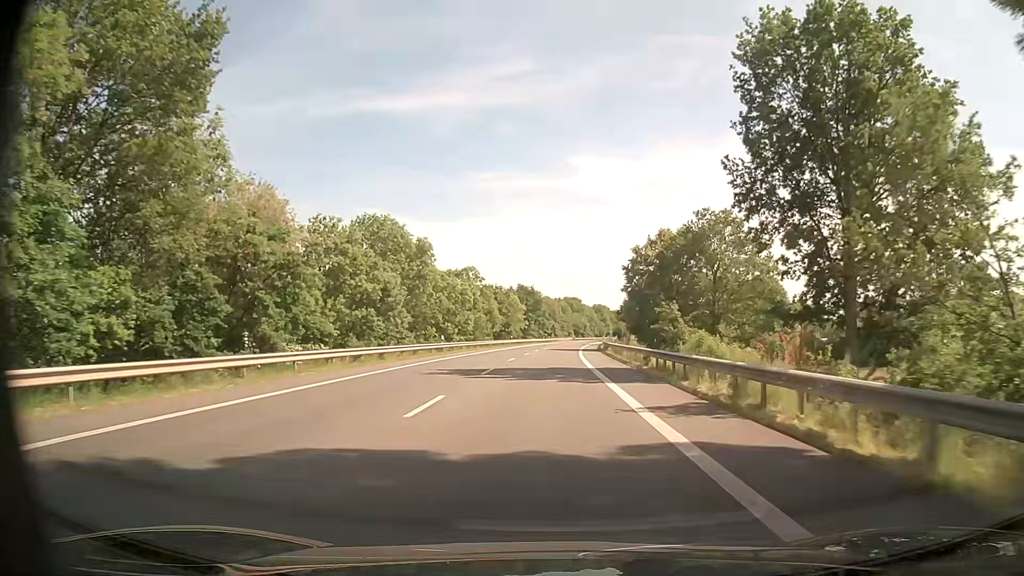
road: primary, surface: asphalt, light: Day
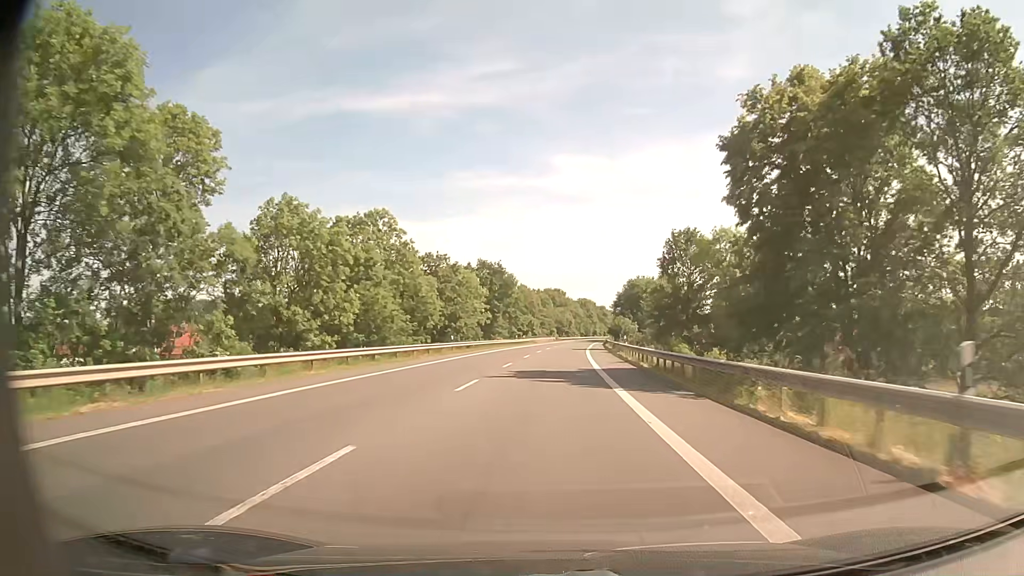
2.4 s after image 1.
(+0.7, +42.9) m; +2°
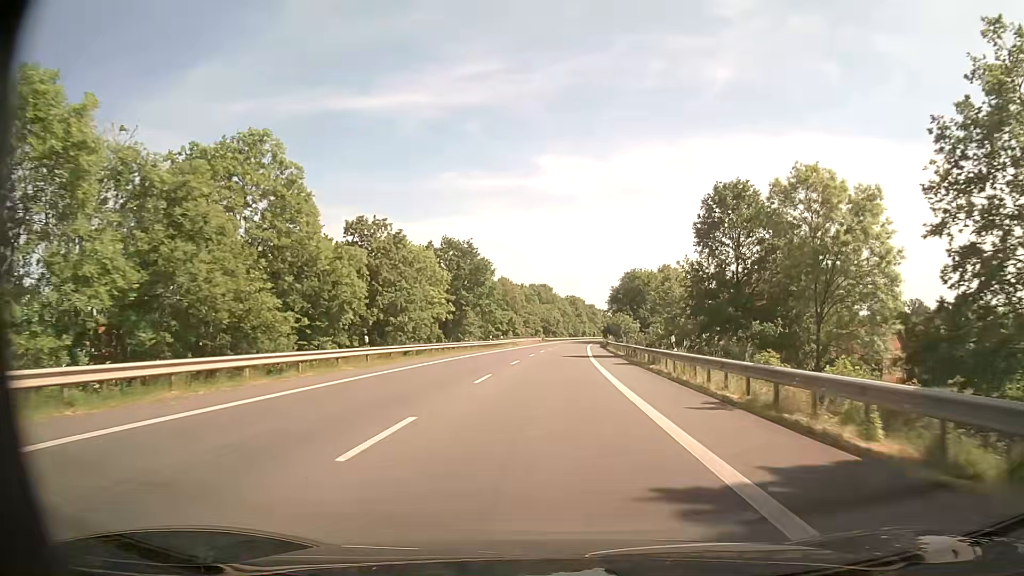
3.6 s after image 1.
(+0.2, +21.5) m; +1°
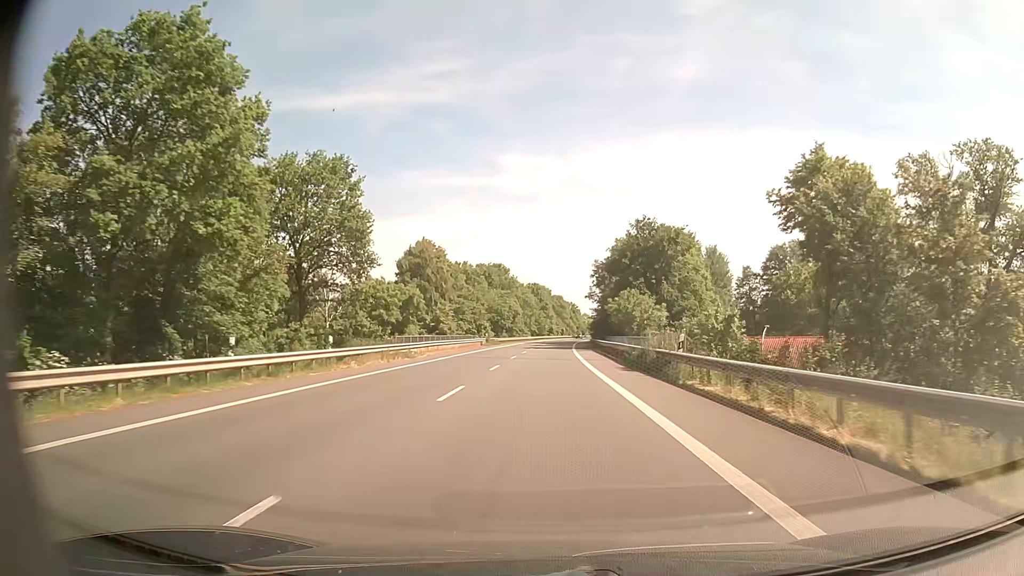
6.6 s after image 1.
(+1.9, +53.8) m; +4°
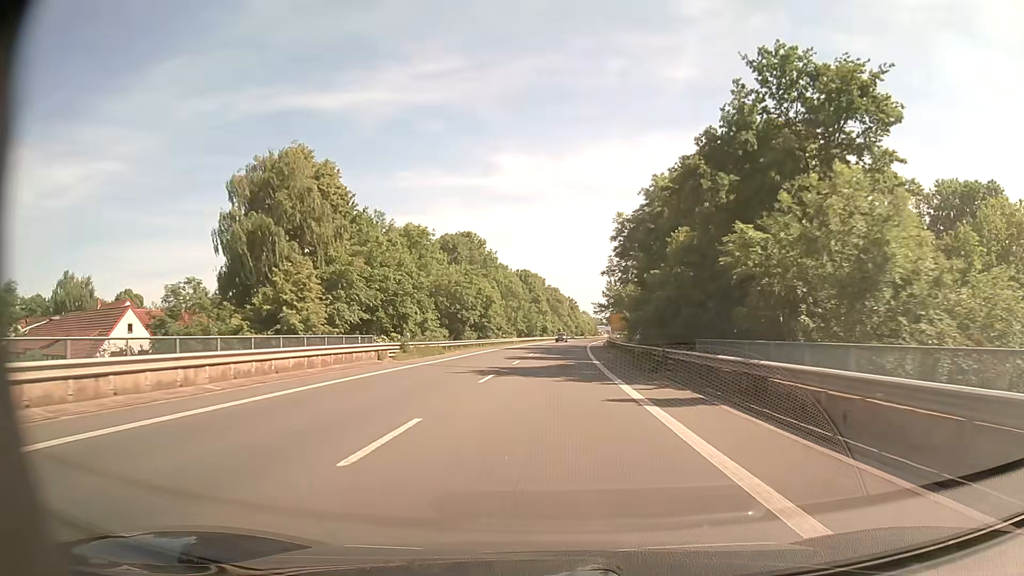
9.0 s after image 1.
(+0.3, +43.2) m; +1°
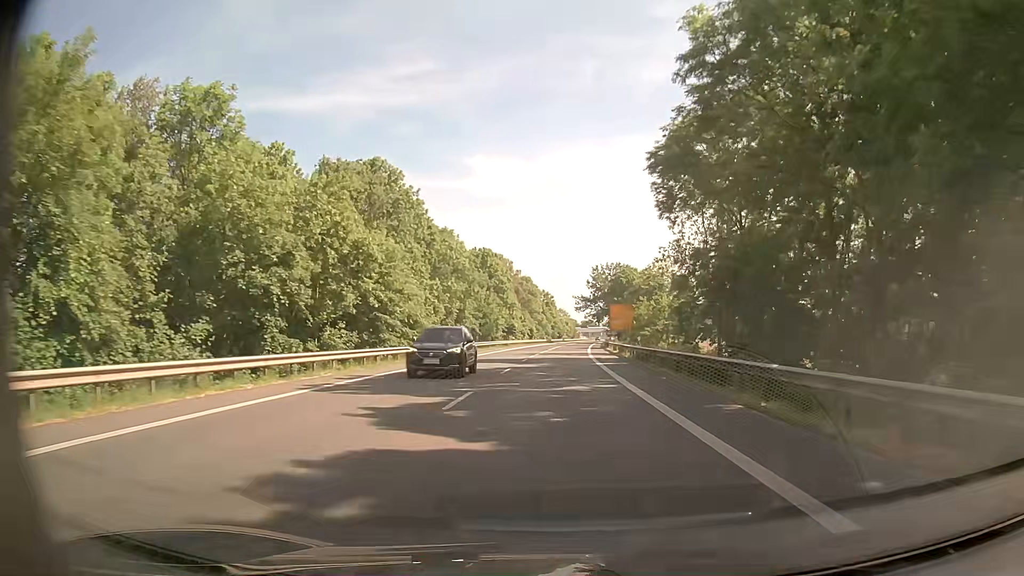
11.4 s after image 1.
(+0.7, +43.2) m; +2°
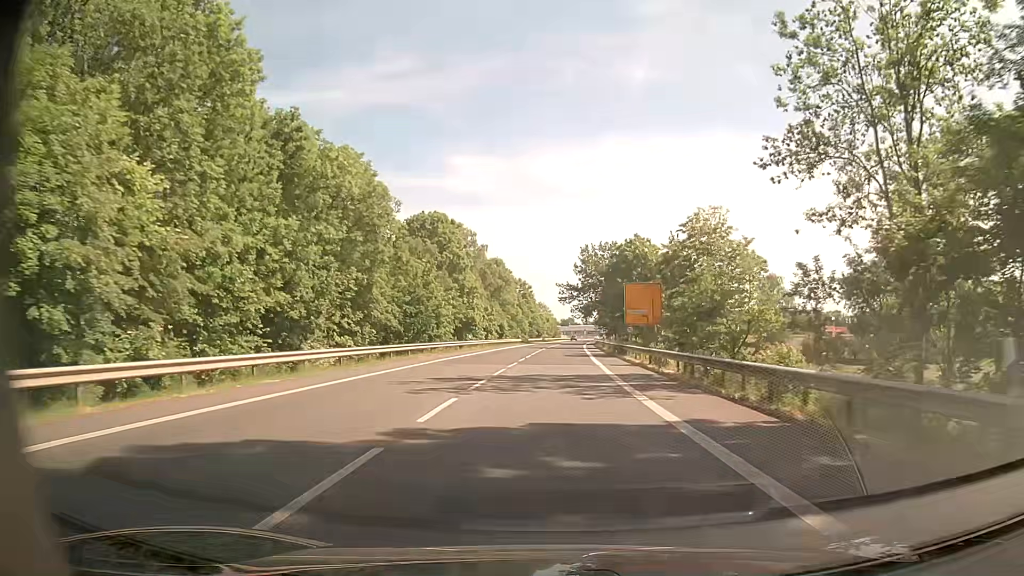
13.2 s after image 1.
(+0.5, +32.4) m; +2°
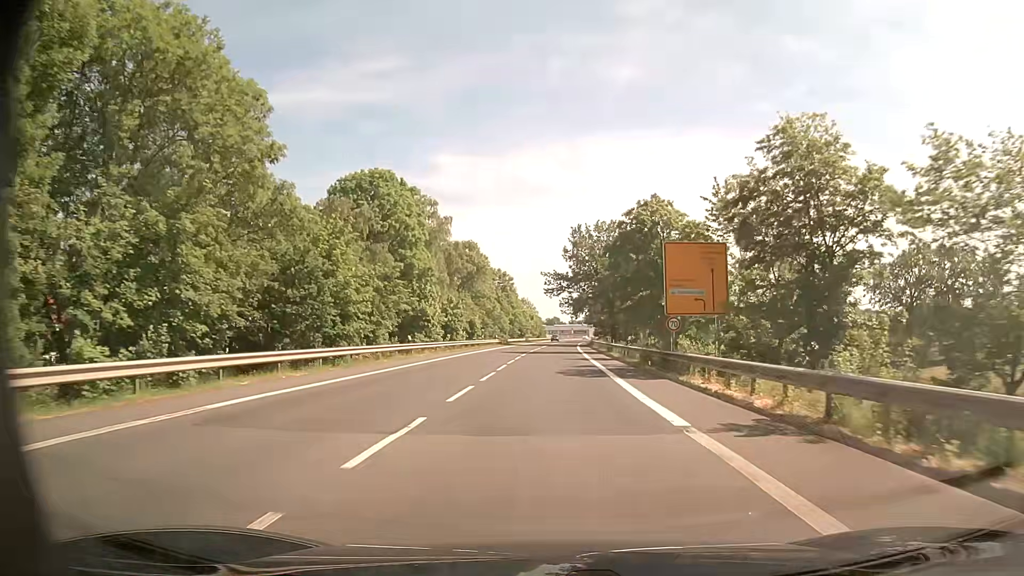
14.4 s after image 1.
(+0.2, +21.6) m; +1°
(0, +10) (0, +20) (0, +30) (0, +40) (0, +50) (+1, +60) (+1, +70) (+1, +80) (+2, +90) (+2, +100) m
